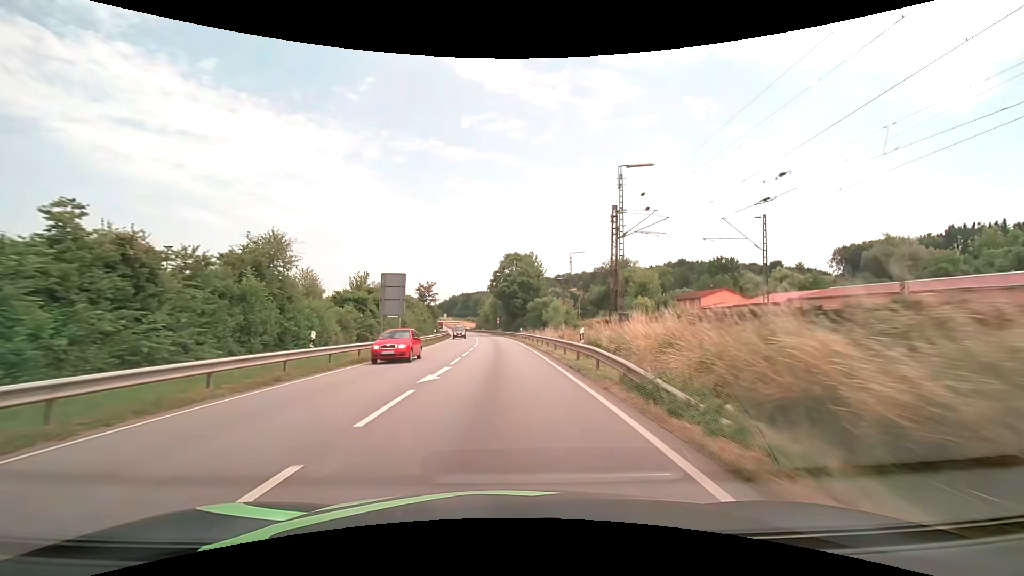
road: primary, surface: asphalt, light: Day
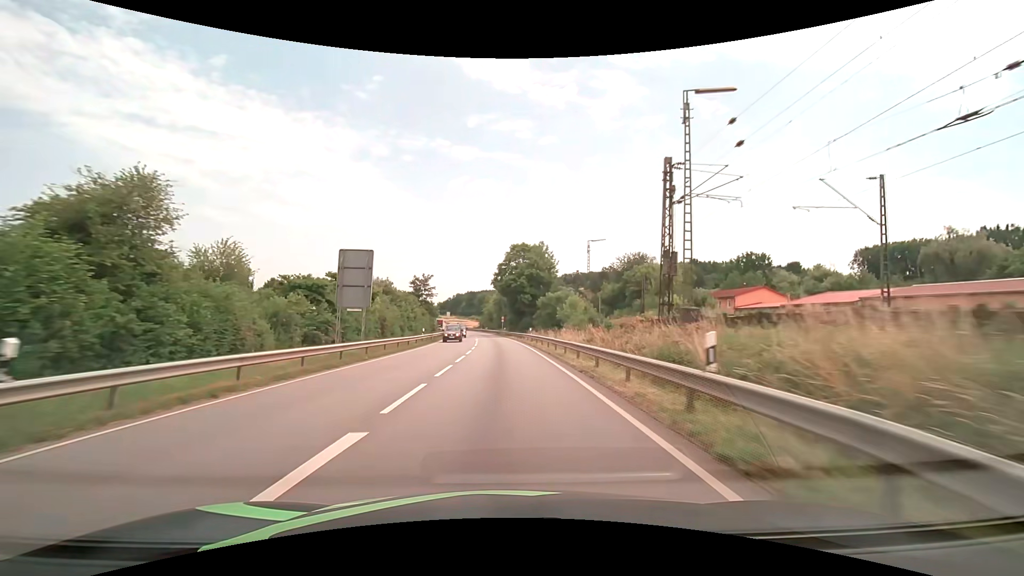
(-0.1, +11.1) m; -1°
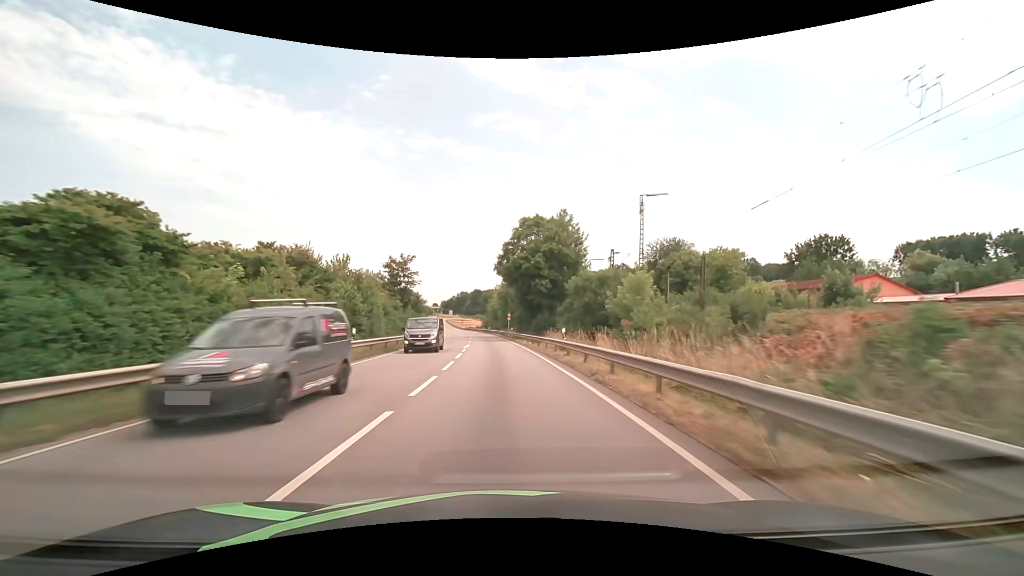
(-0.1, +22.2) m; 0°
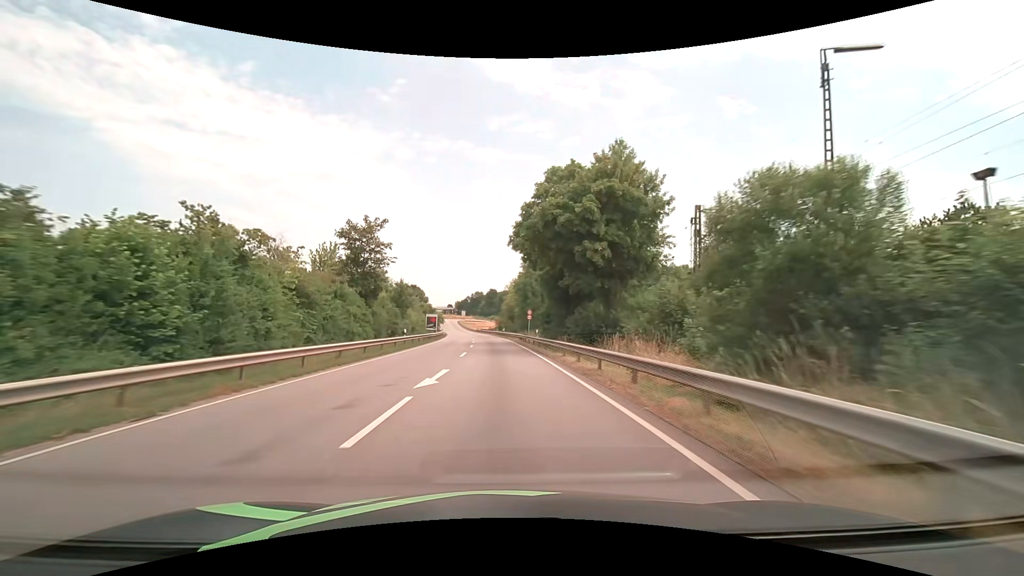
(-0.4, +22.2) m; -2°
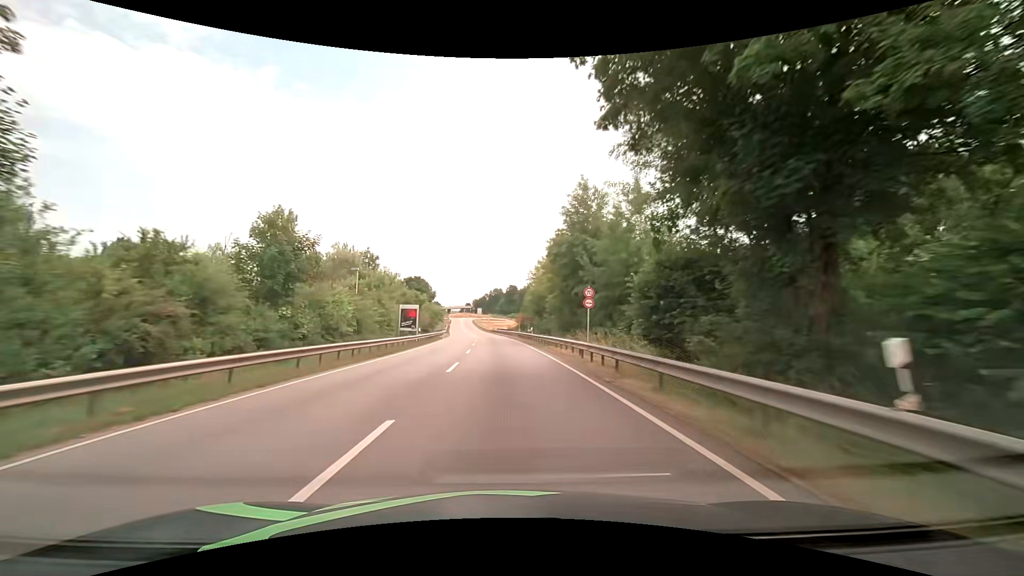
(-0.8, +33.2) m; -3°
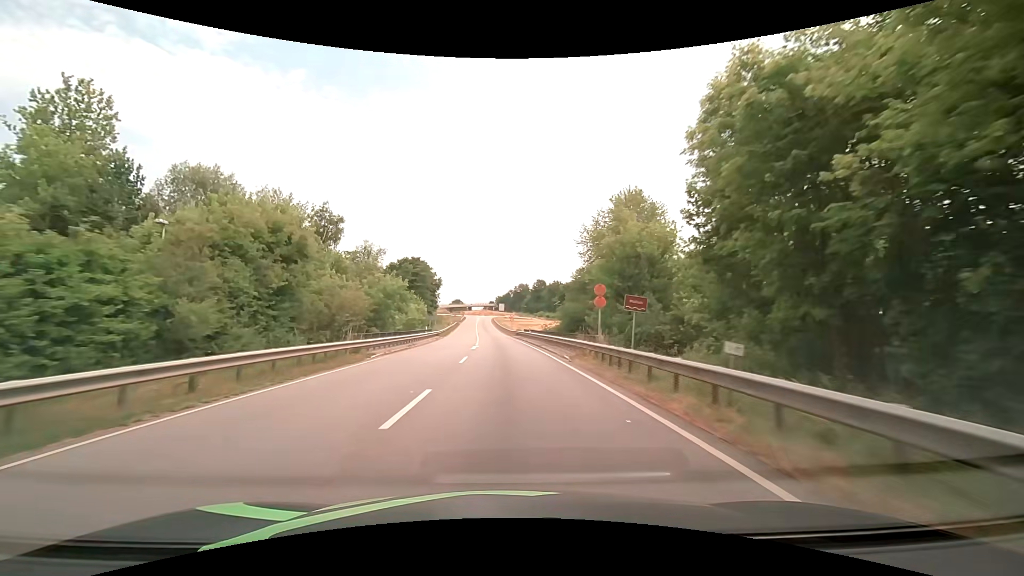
(-1.0, +43.6) m; -3°
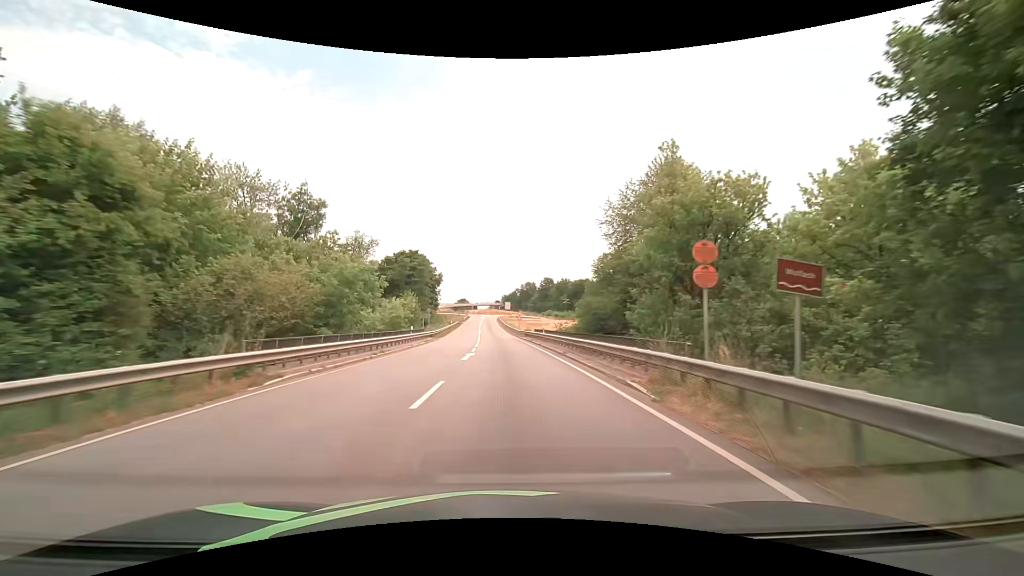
(-0.1, +10.5) m; -1°
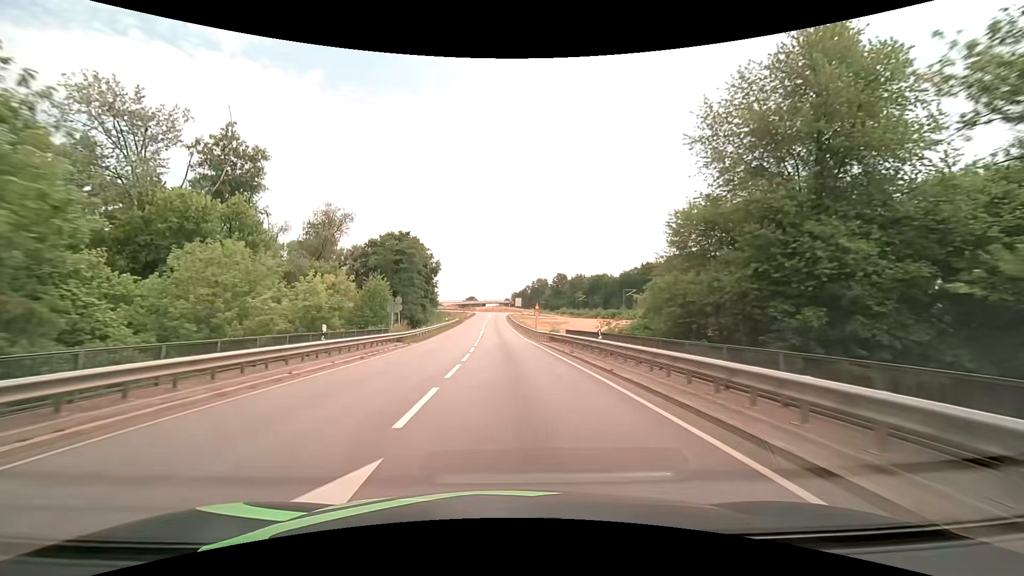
(-0.3, +20.0) m; -1°
(0, +10) (0, +20) (0, +30) (-1, +40) (-1, +50) (-2, +60) (-2, +70) (-2, +80) (-3, +90) (-3, +100) m
